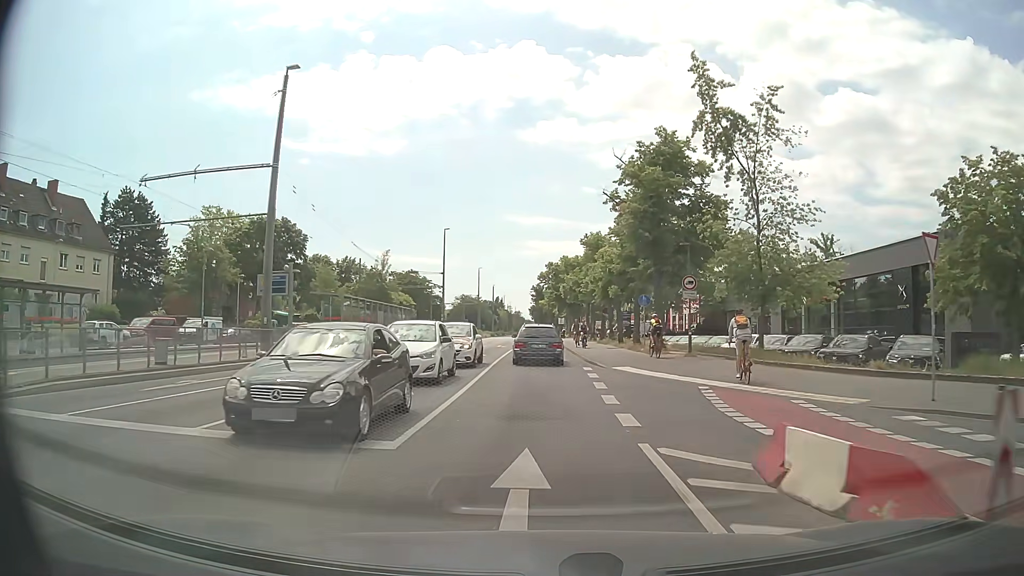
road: tertiary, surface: asphalt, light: Day
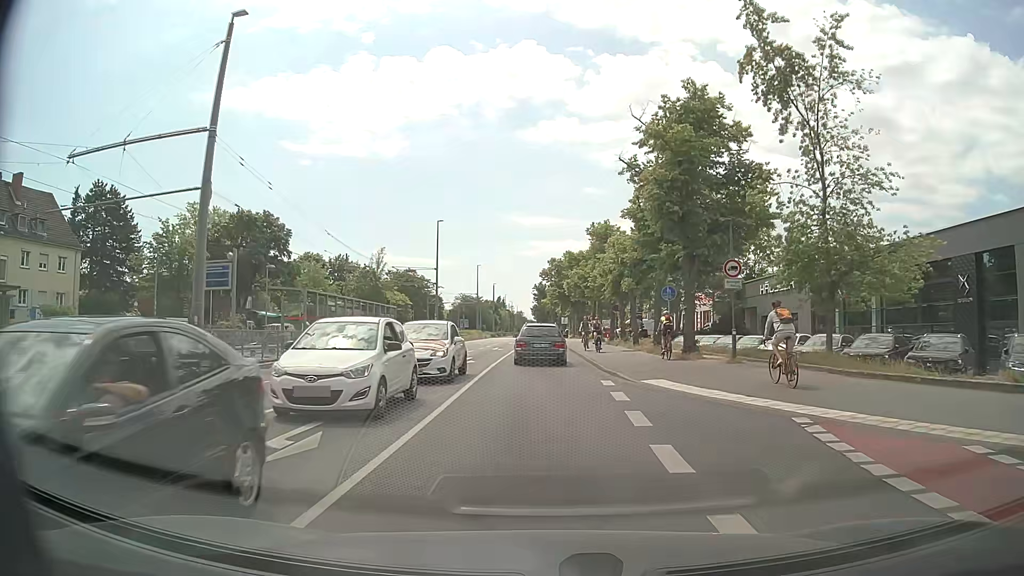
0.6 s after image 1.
(0.0, +6.1) m; 0°
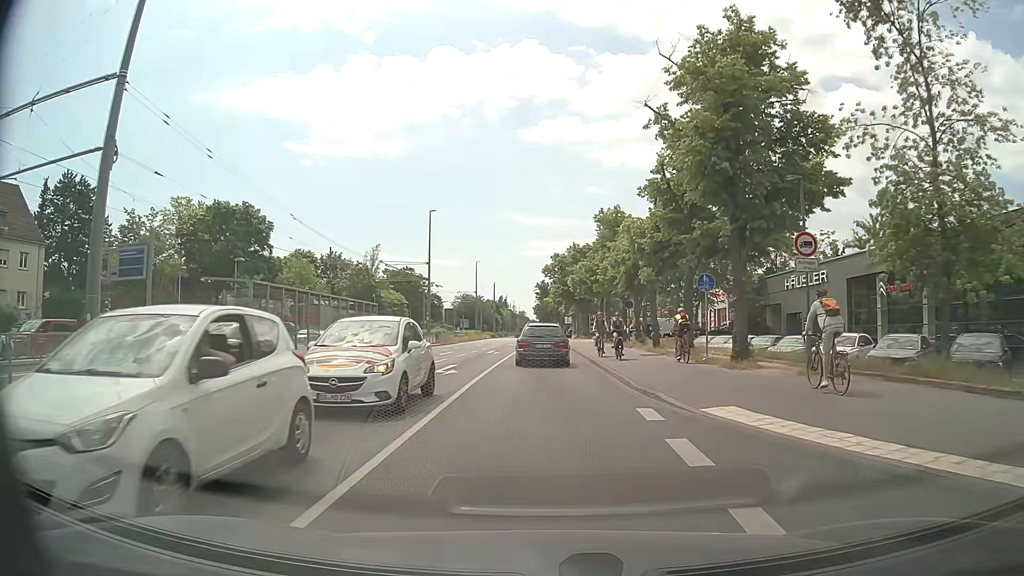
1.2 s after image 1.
(0.0, +6.0) m; 0°
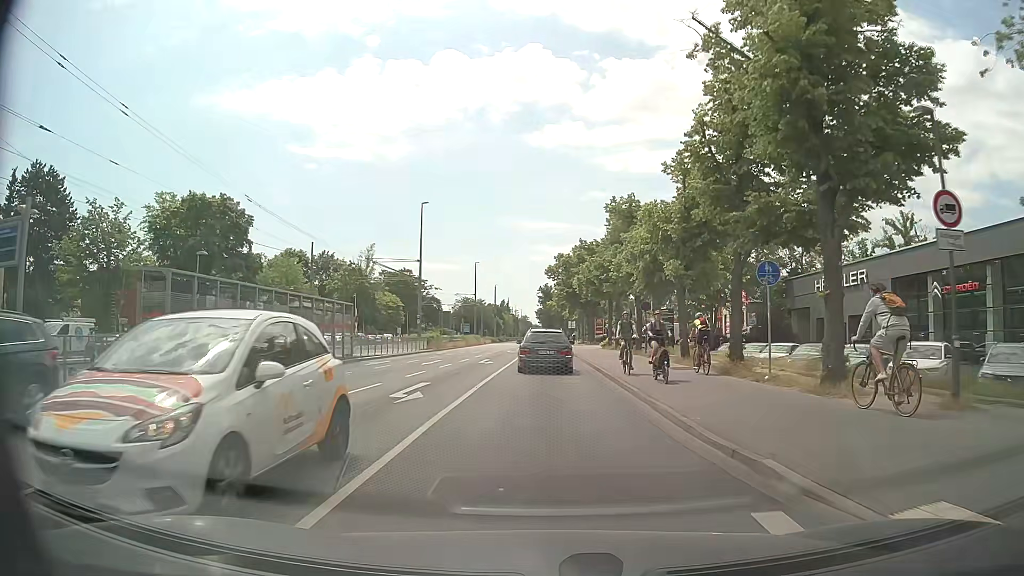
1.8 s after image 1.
(0.0, +6.0) m; -1°
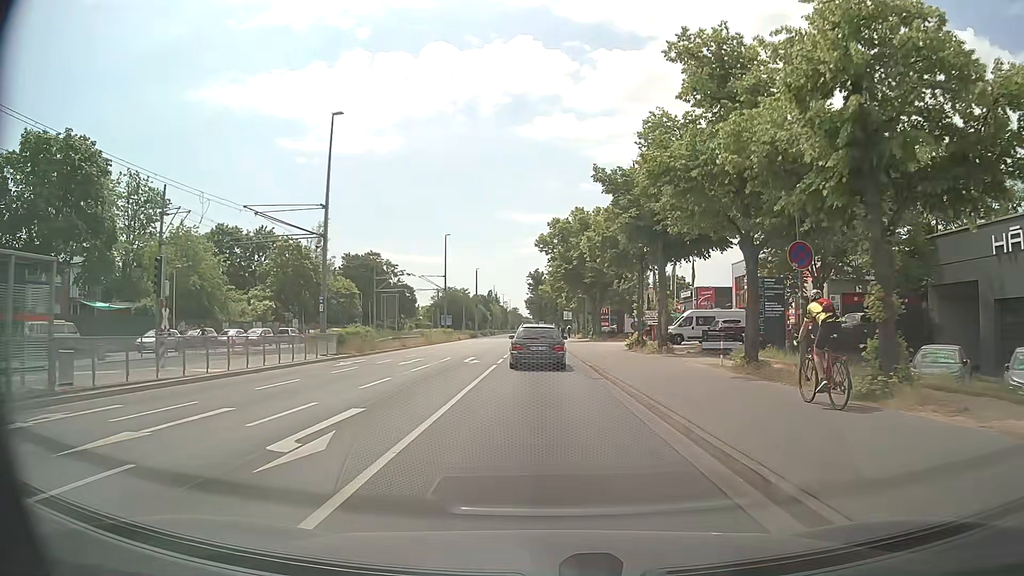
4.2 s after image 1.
(+0.1, +23.1) m; +1°
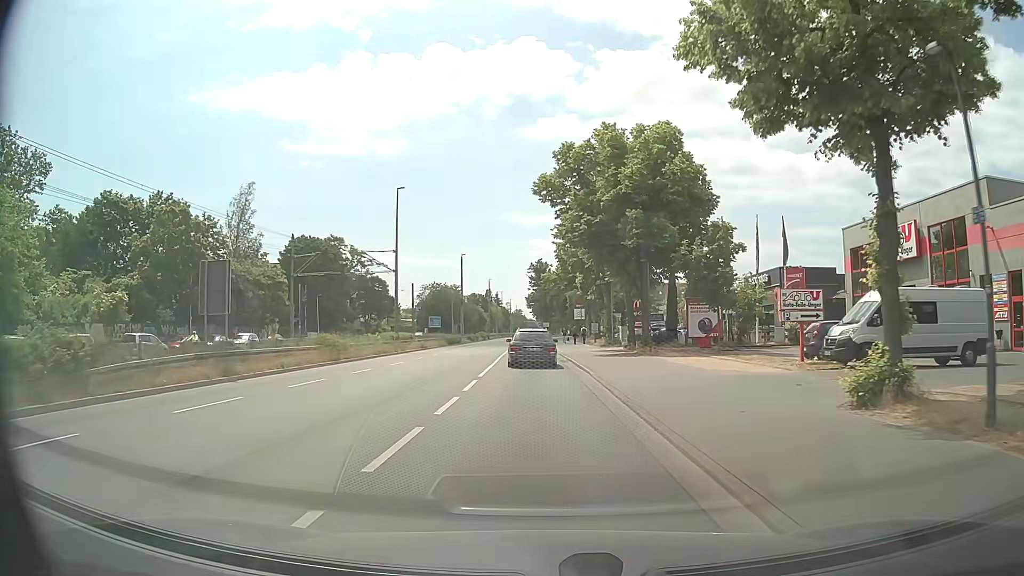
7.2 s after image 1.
(-0.1, +28.2) m; -1°
